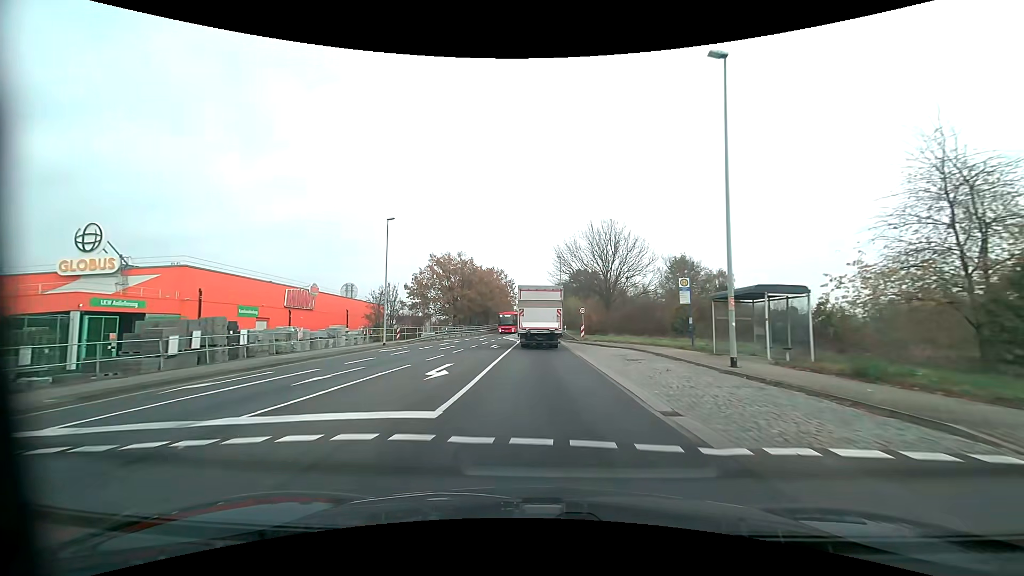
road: primary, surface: asphalt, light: Day
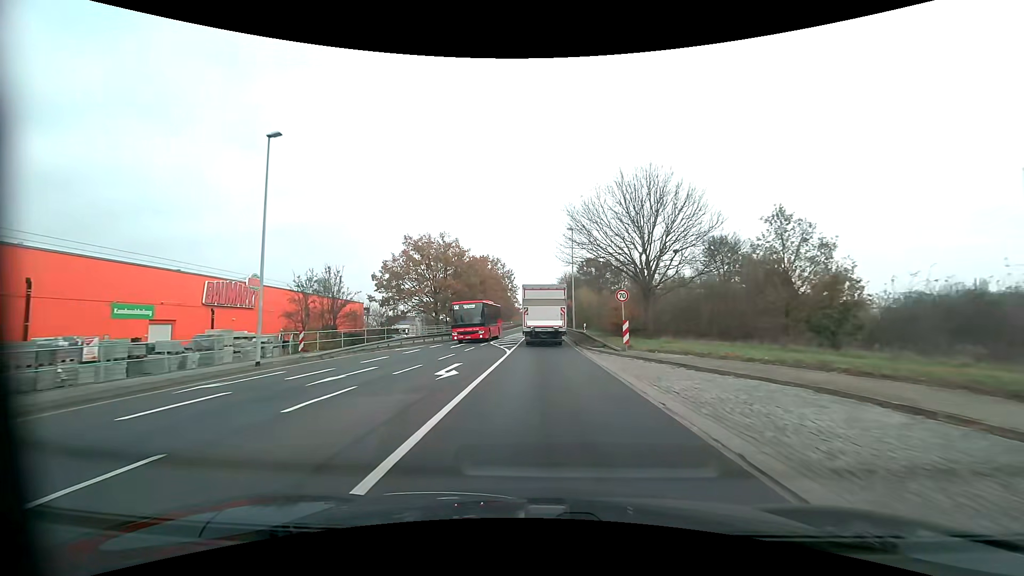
(-0.1, +18.3) m; 0°
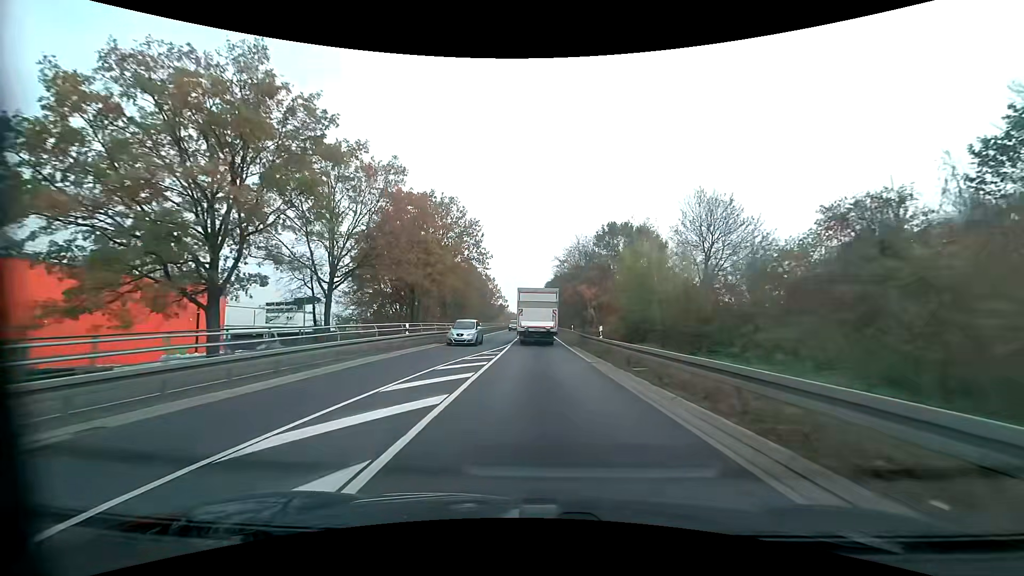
(+0.3, +46.7) m; +1°
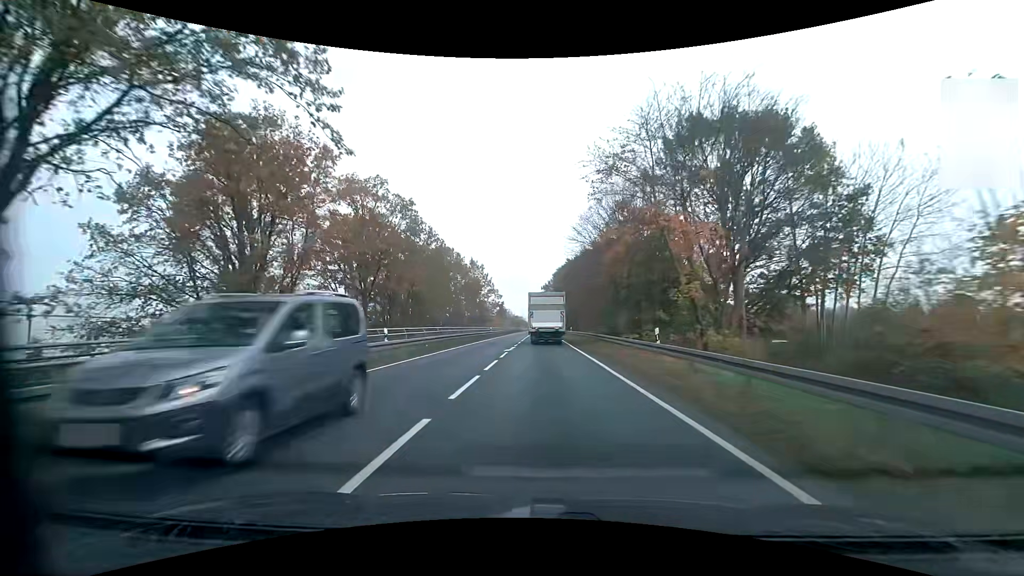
(-0.2, +37.9) m; -1°
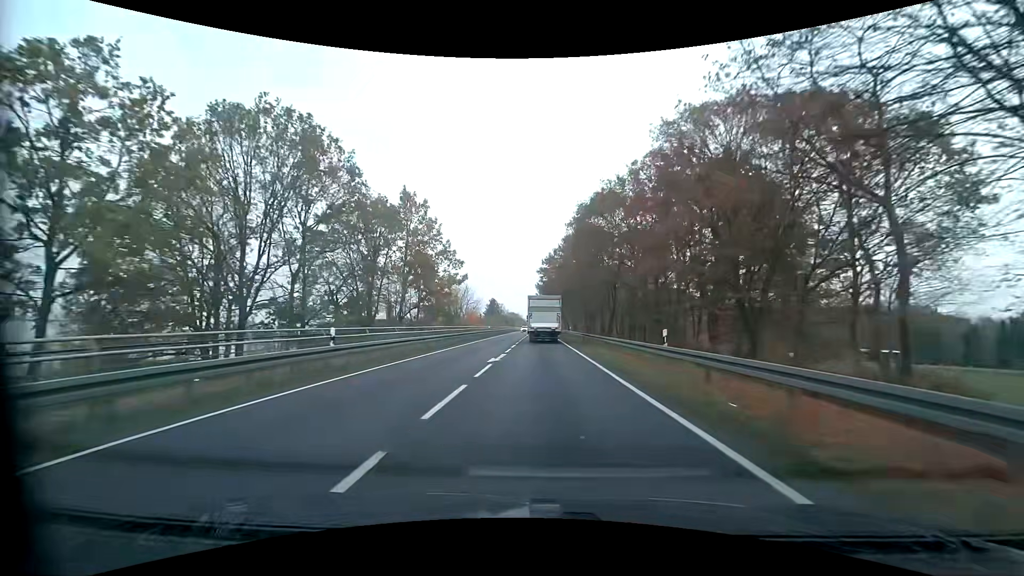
(+0.1, +49.7) m; 0°
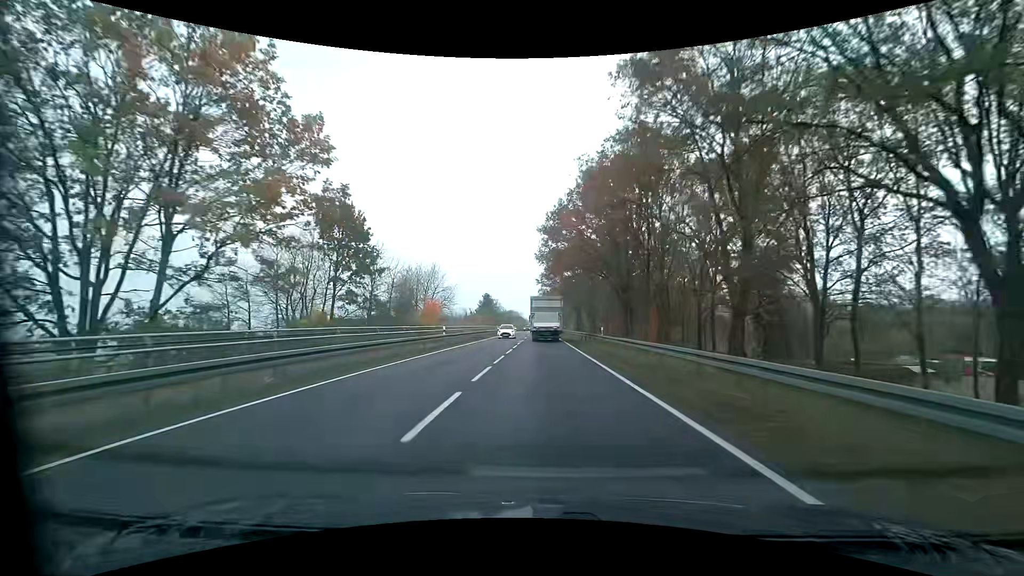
(-0.1, +31.4) m; 0°
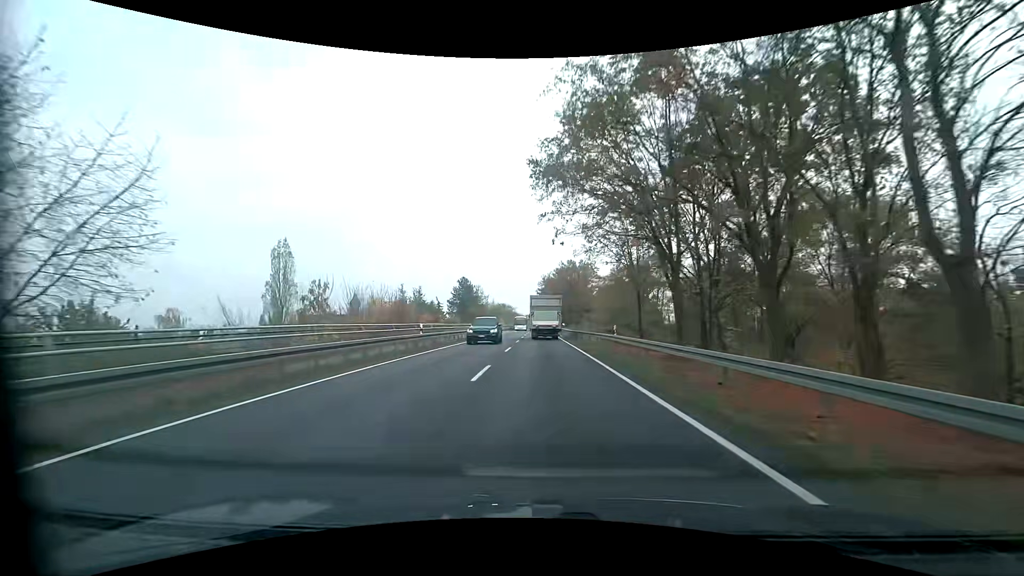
(-0.1, +54.3) m; 0°
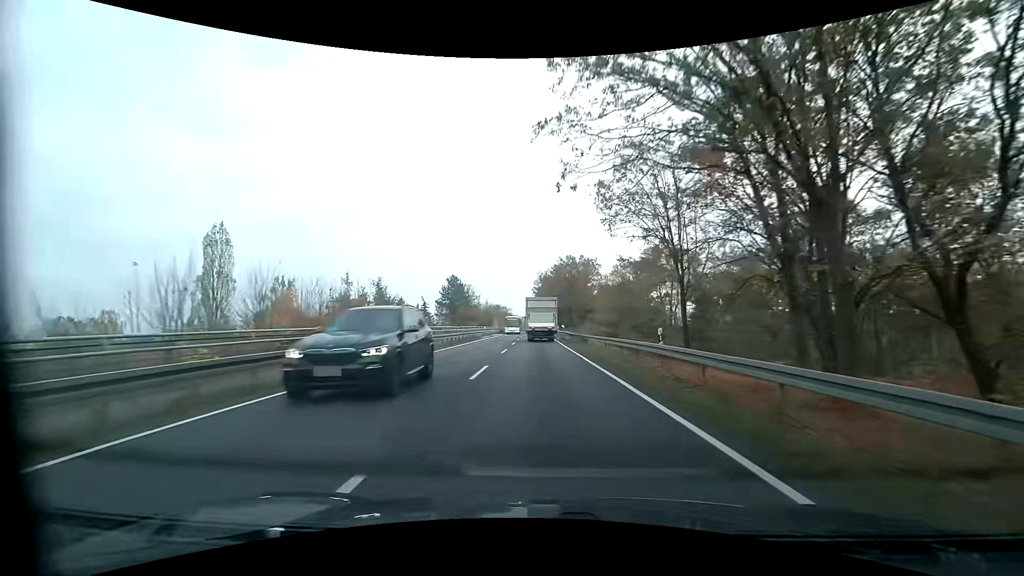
(0.0, +11.0) m; 0°
(0, +10) (0, +20) (0, +30) (0, +40) (0, +50) (0, +60) (-1, +70) (-1, +80) (-1, +90) (-1, +100) m
